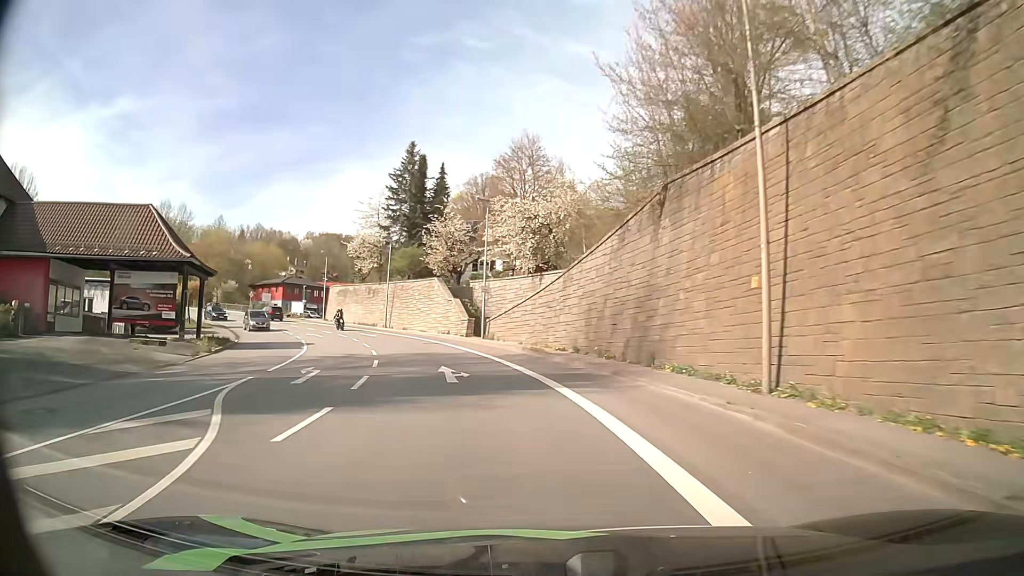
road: primary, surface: asphalt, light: Day
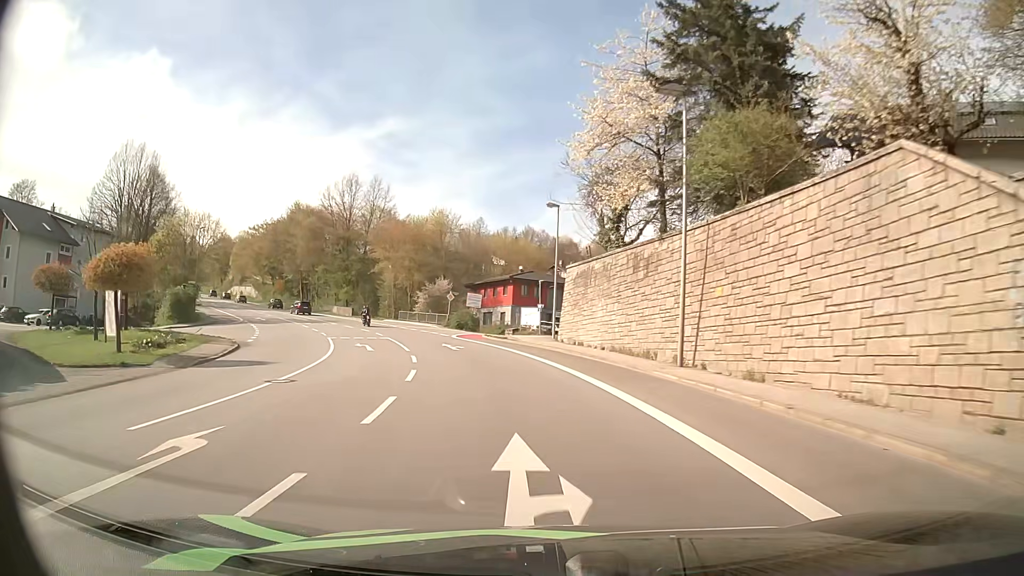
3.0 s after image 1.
(-9.3, +40.3) m; -25°
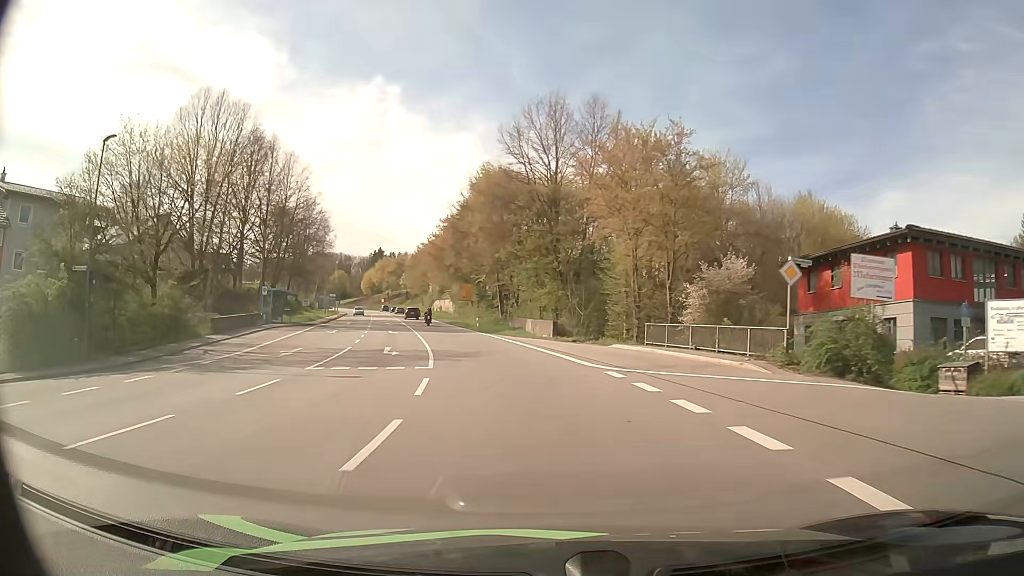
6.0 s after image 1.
(-7.7, +40.8) m; -22°
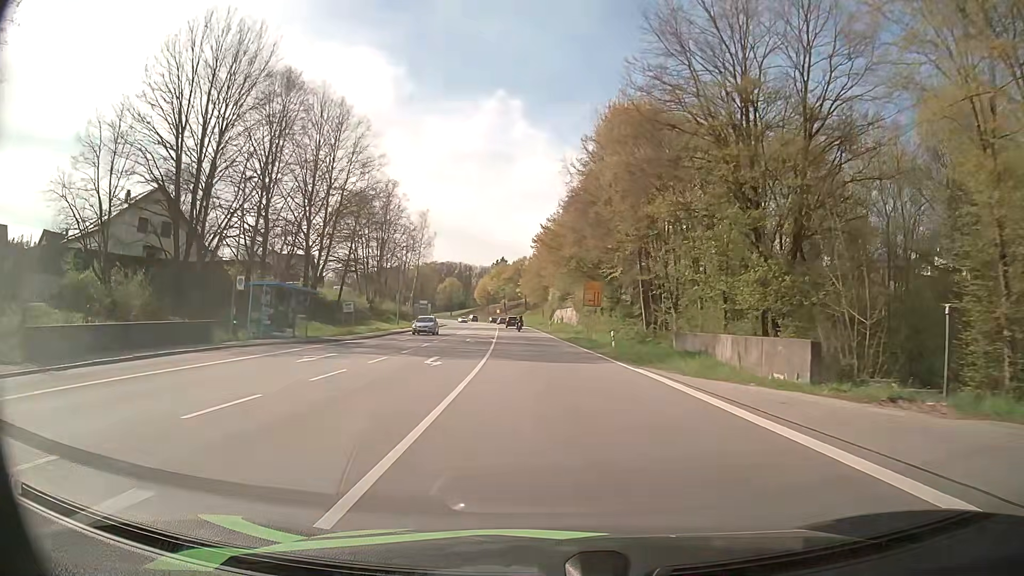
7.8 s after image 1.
(-2.7, +24.9) m; -11°
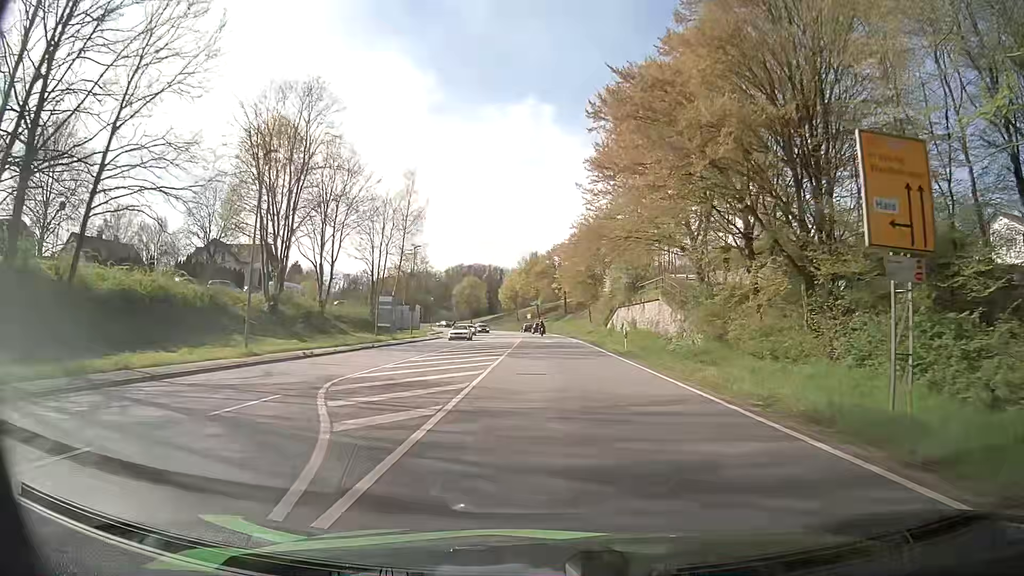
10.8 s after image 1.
(-1.8, +41.8) m; -3°
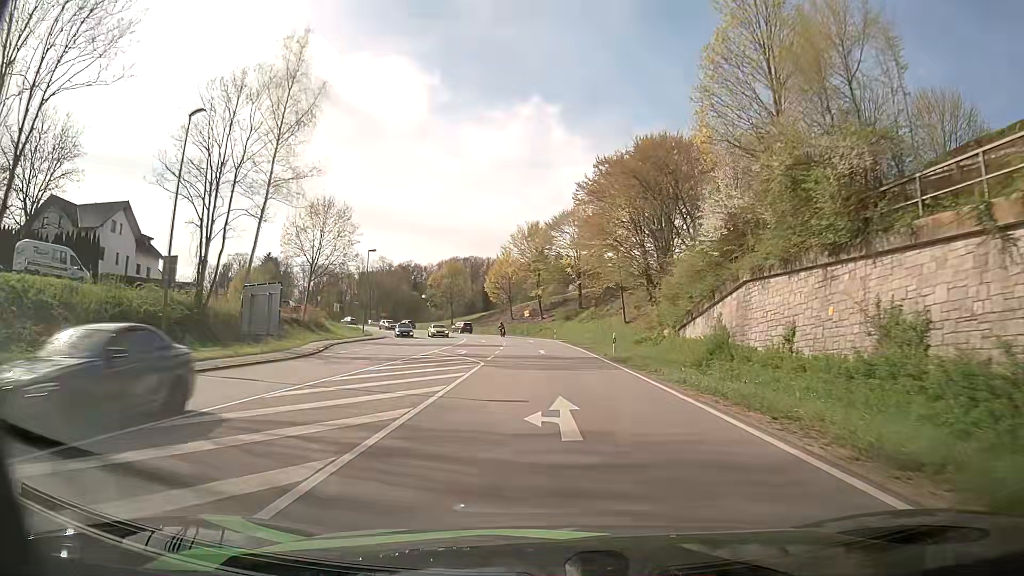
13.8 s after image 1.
(-0.2, +41.8) m; -1°
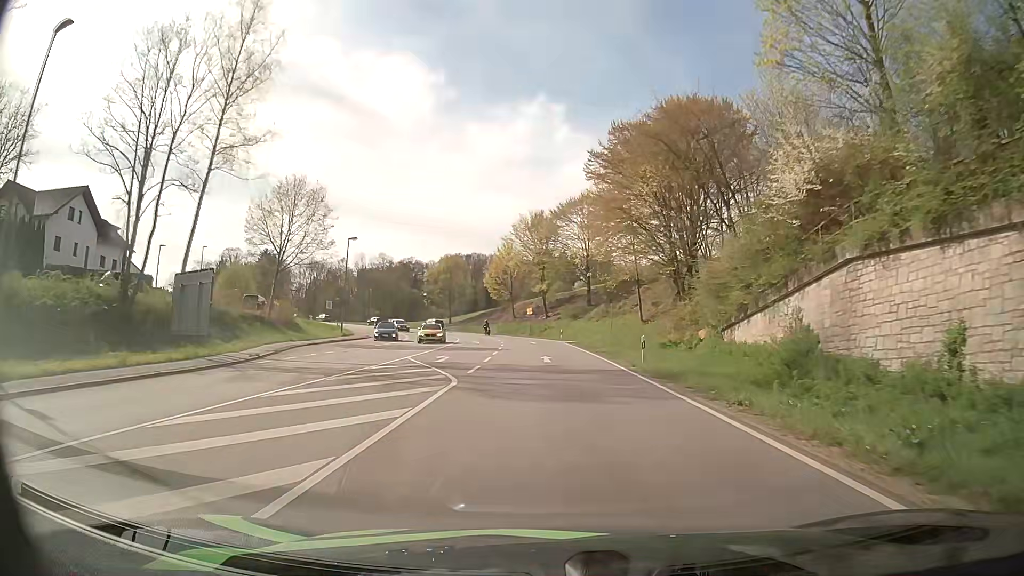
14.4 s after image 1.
(0.0, +8.4) m; 0°
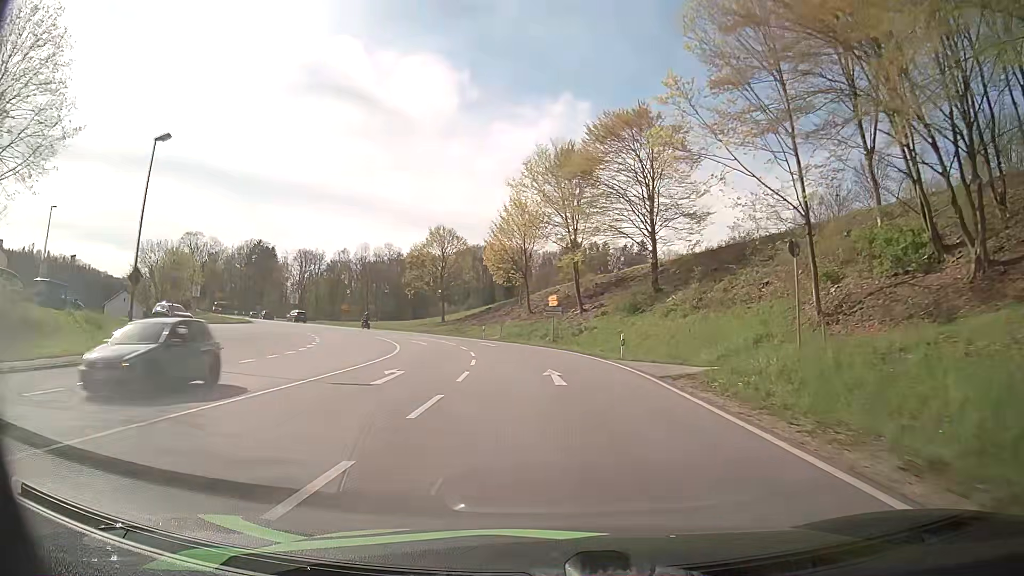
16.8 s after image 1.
(-0.7, +33.7) m; -2°
(0, +10) (-1, +20) (-2, +30) (-4, +40) (-7, +49) (-11, +58) (-17, +67) (-23, +75) (-29, +82) (-36, +90) m
